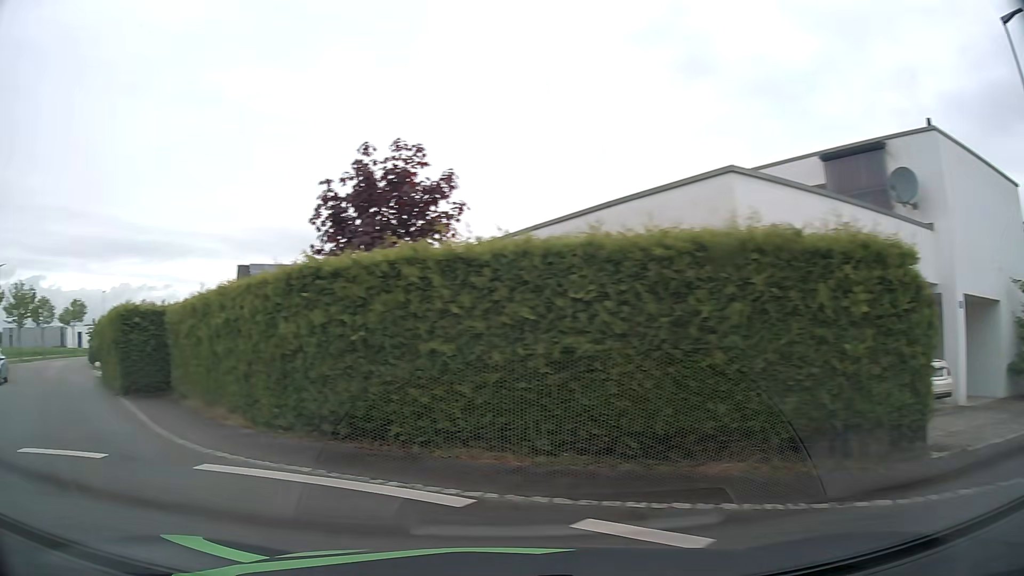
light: Day
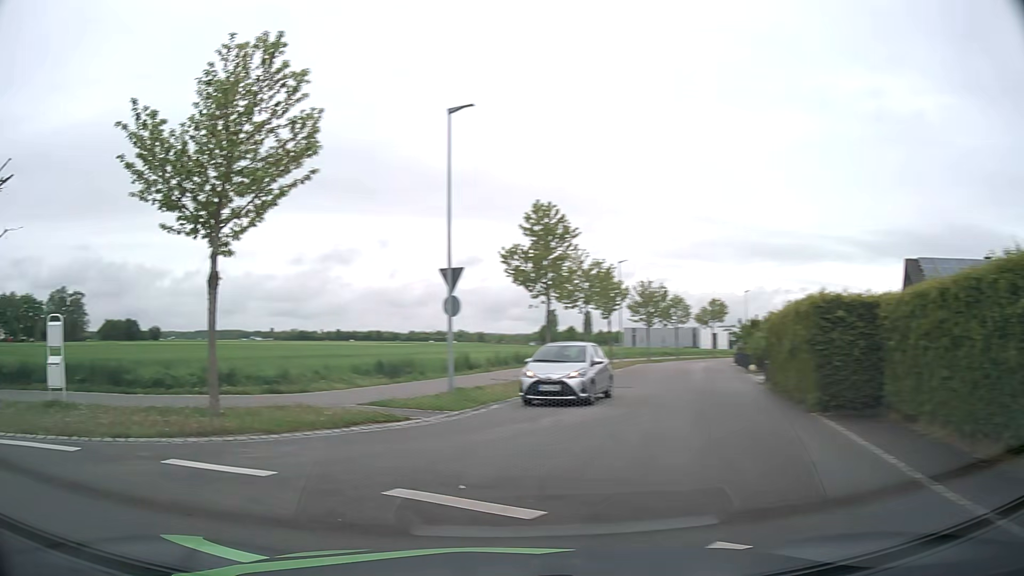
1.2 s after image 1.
(-2.2, +4.3) m; -55°
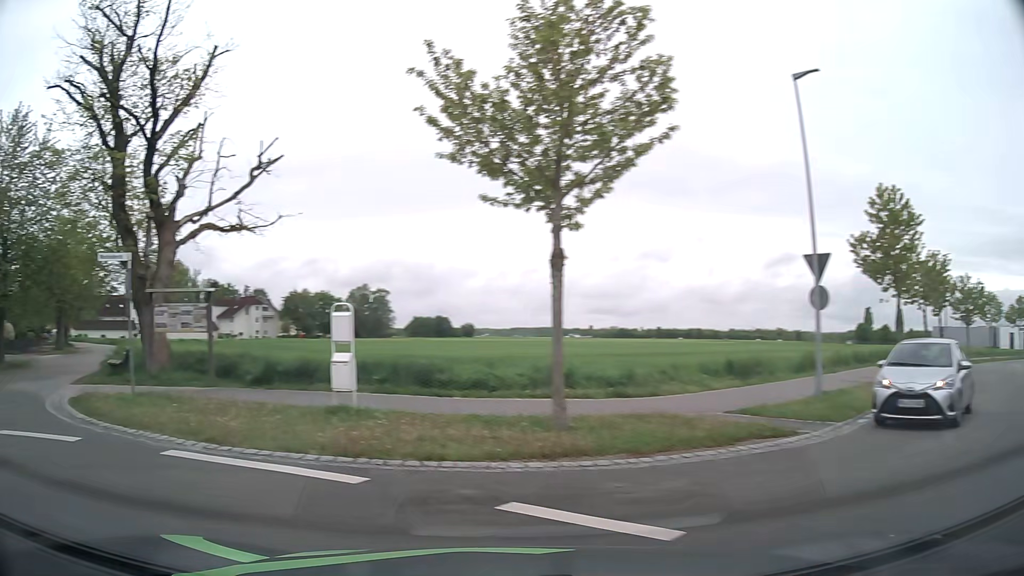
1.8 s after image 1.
(-0.6, +2.5) m; -26°
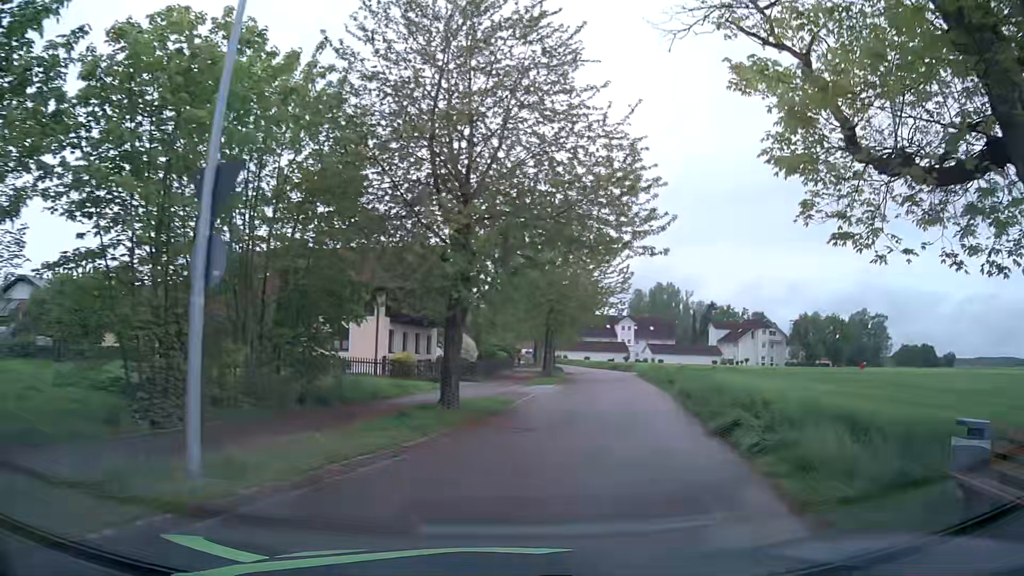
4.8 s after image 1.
(-10.1, +11.8) m; -41°
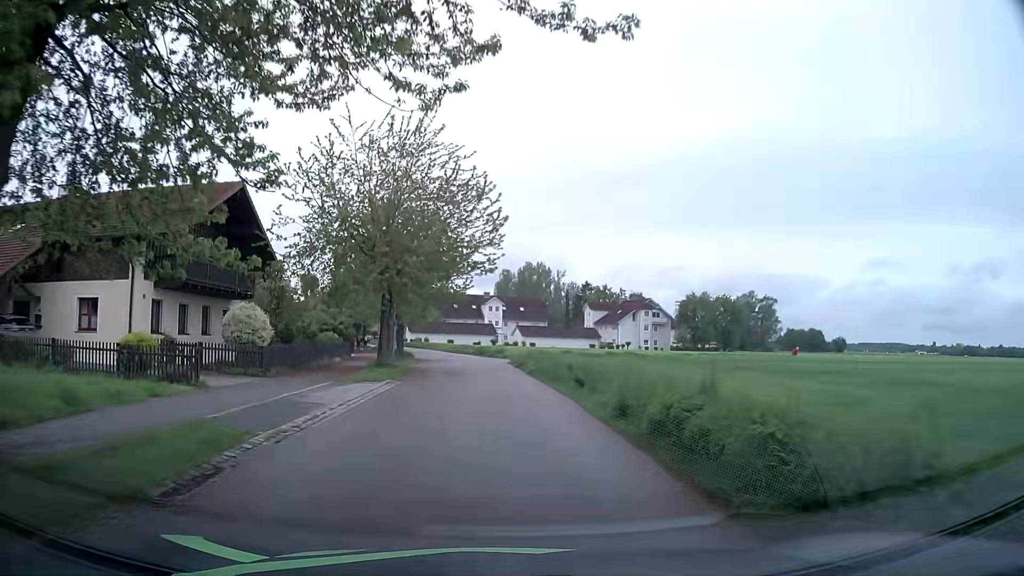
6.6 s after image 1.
(+1.7, +12.4) m; +10°
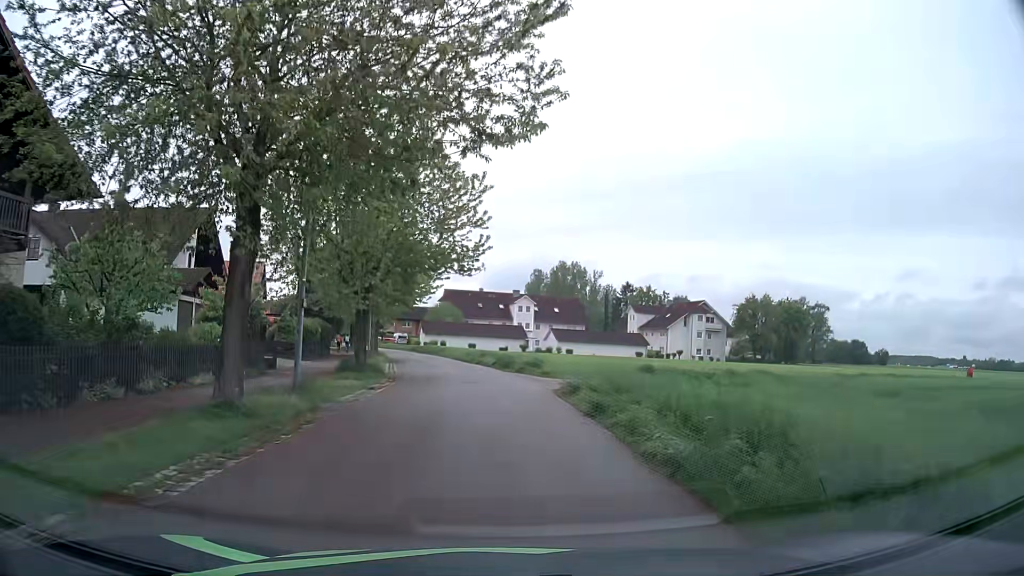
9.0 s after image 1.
(-0.2, +18.6) m; -2°
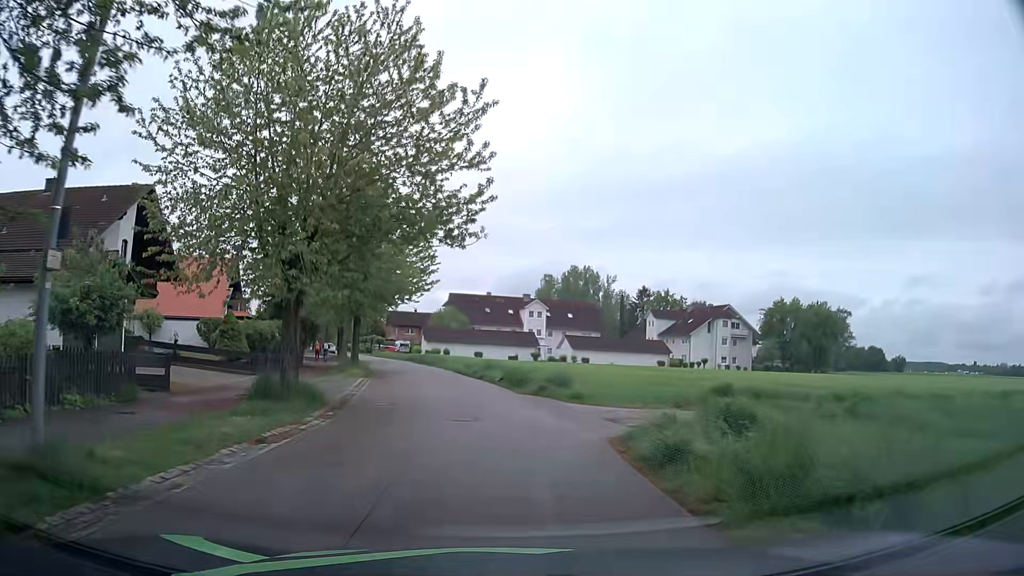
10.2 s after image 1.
(-0.1, +9.0) m; -1°
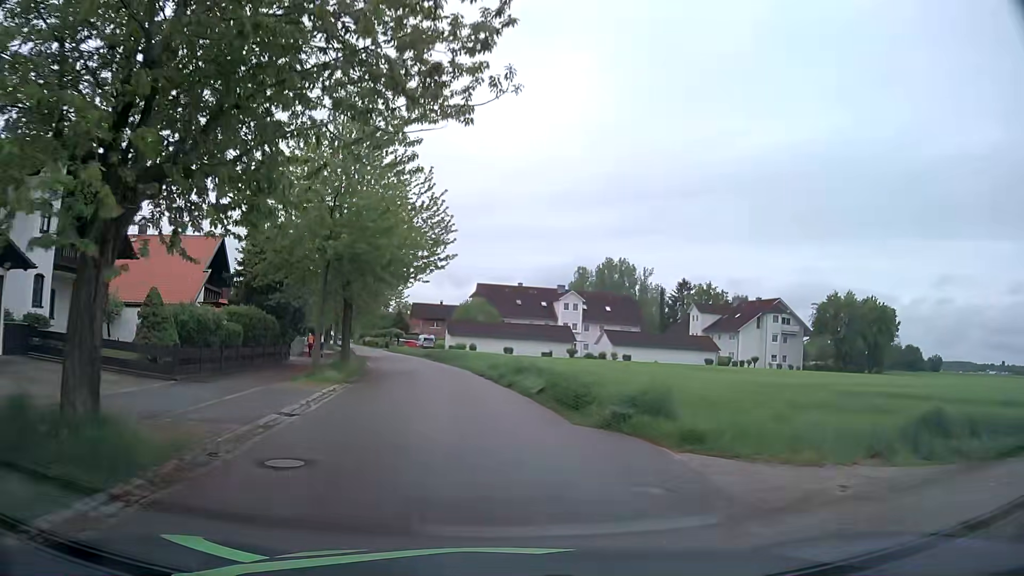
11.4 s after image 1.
(-0.2, +9.1) m; -3°
(0, +10) (-1, +20) (-3, +30) (-5, +40) (-7, +49) (-10, +59) (-13, +69) (-16, +78) (-18, +88) (-21, +97) m
